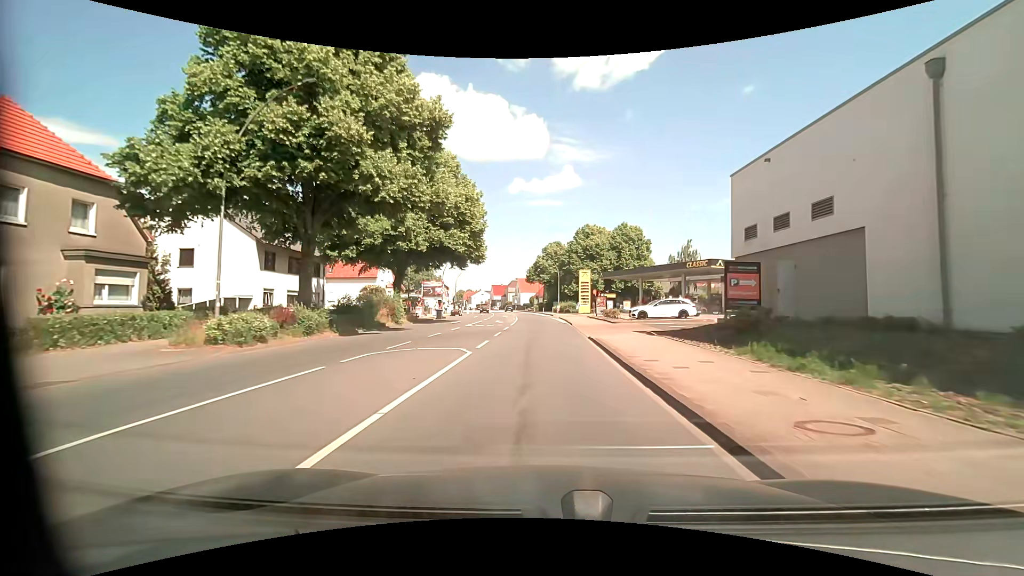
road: primary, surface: asphalt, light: Day
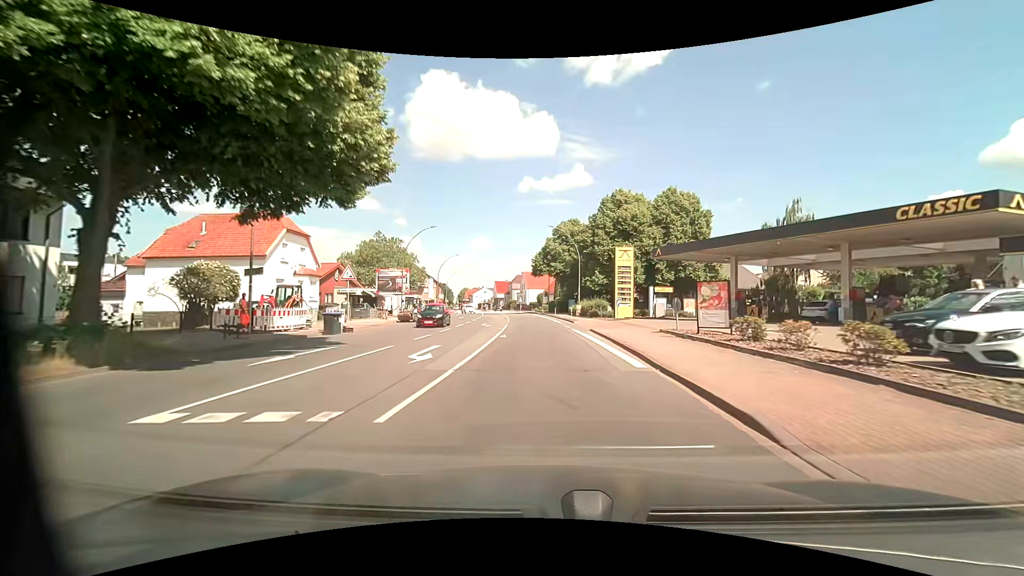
(-0.1, +28.3) m; -1°
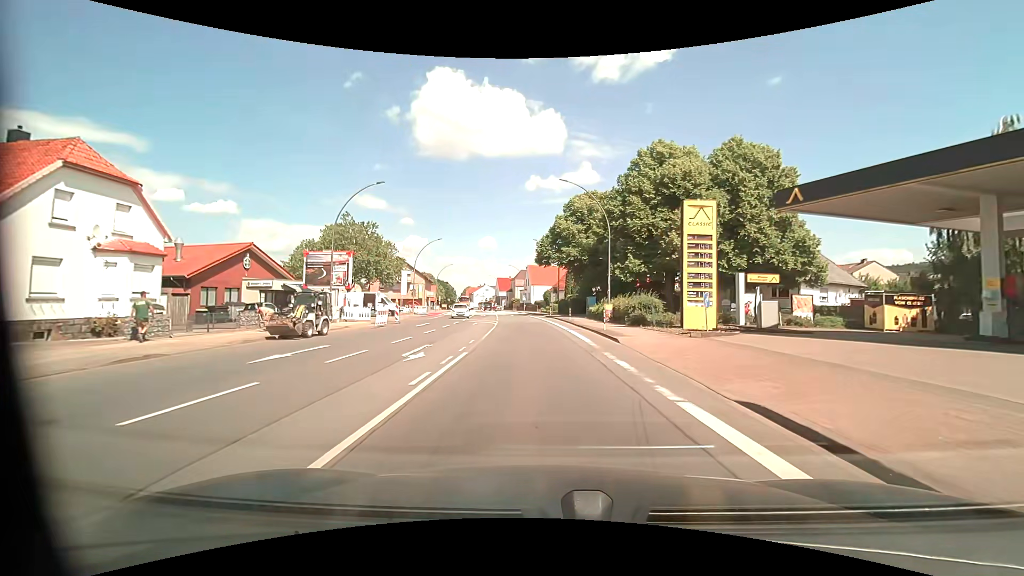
(-0.2, +19.7) m; -1°
